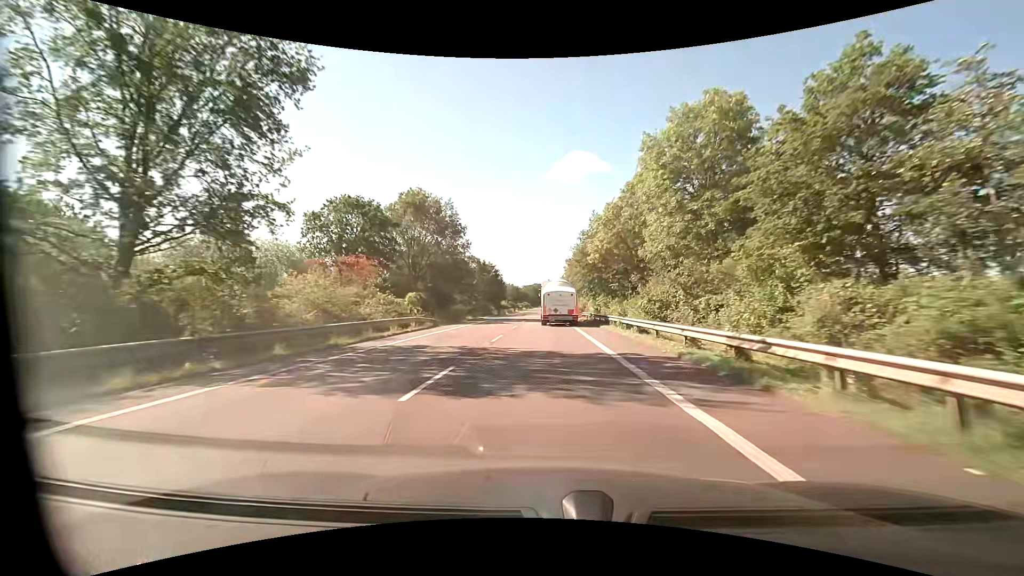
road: primary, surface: asphalt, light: Day
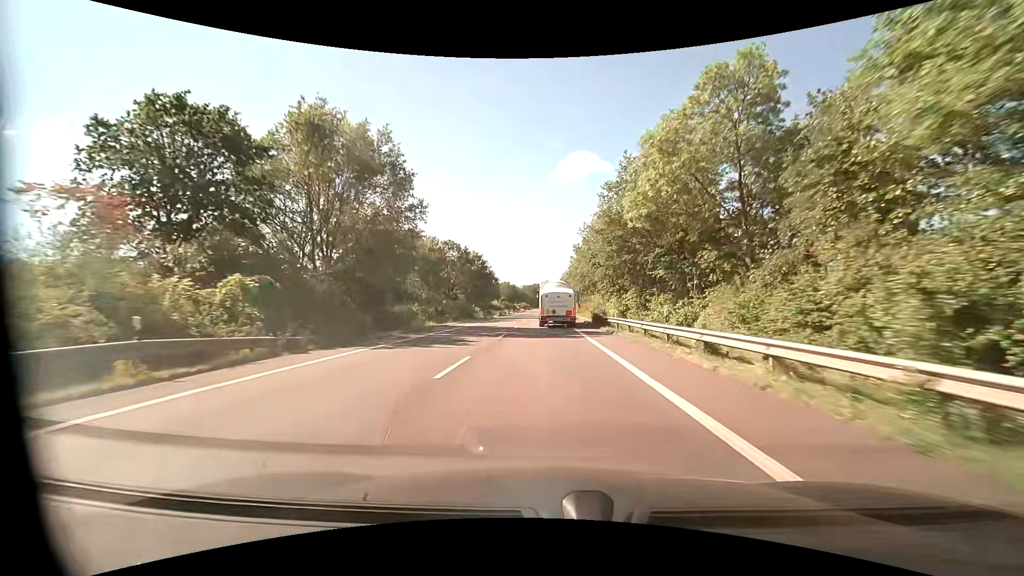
(0.0, +22.0) m; 0°
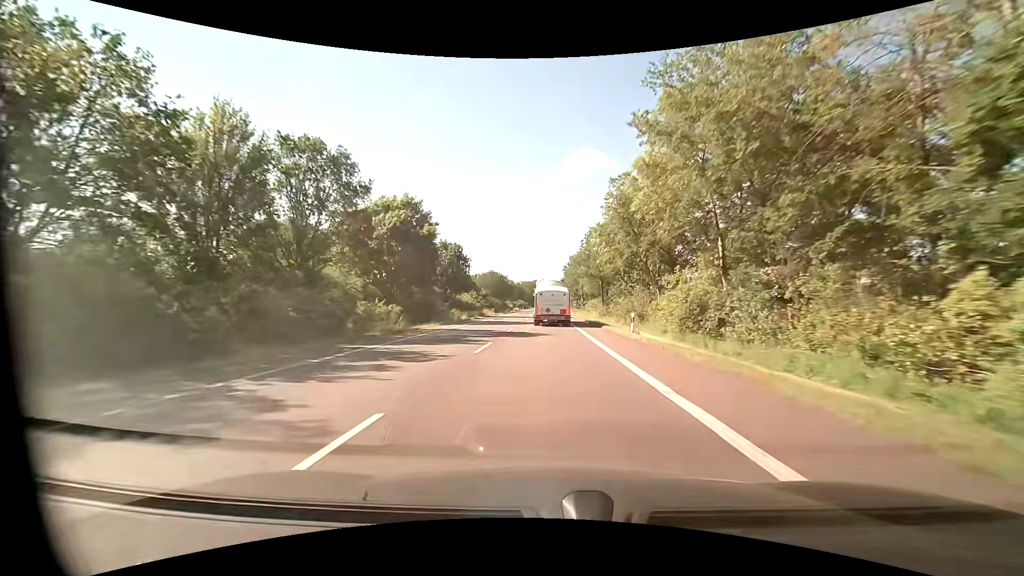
(0.0, +43.8) m; 0°
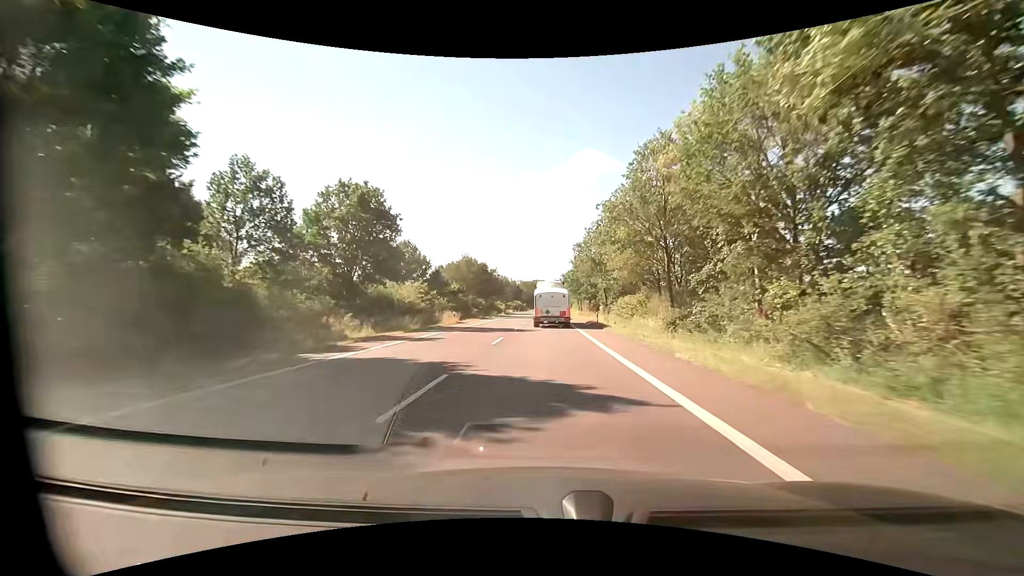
(+0.1, +32.8) m; 0°
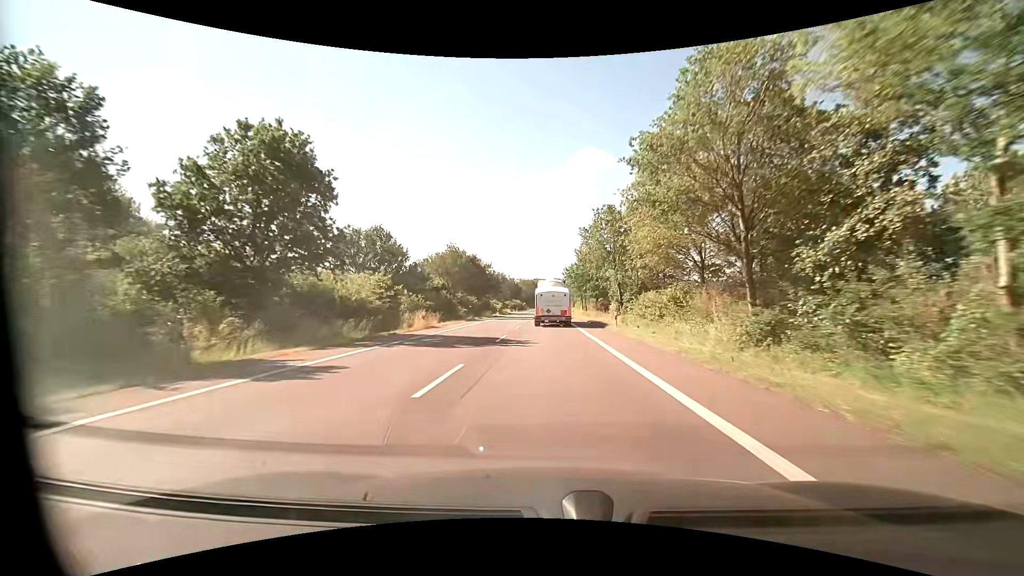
(0.0, +10.9) m; -1°
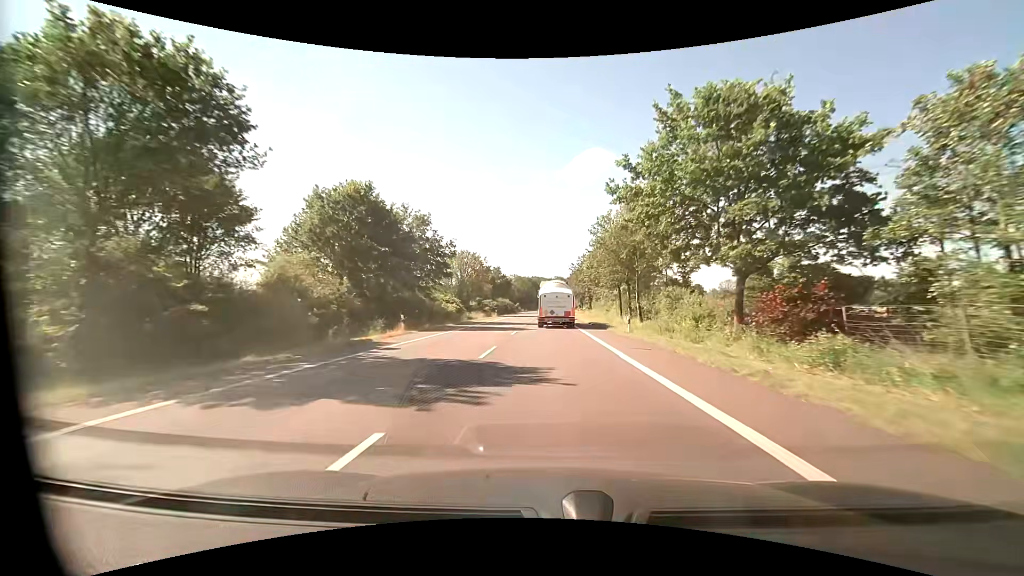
(+0.2, +54.5) m; 0°
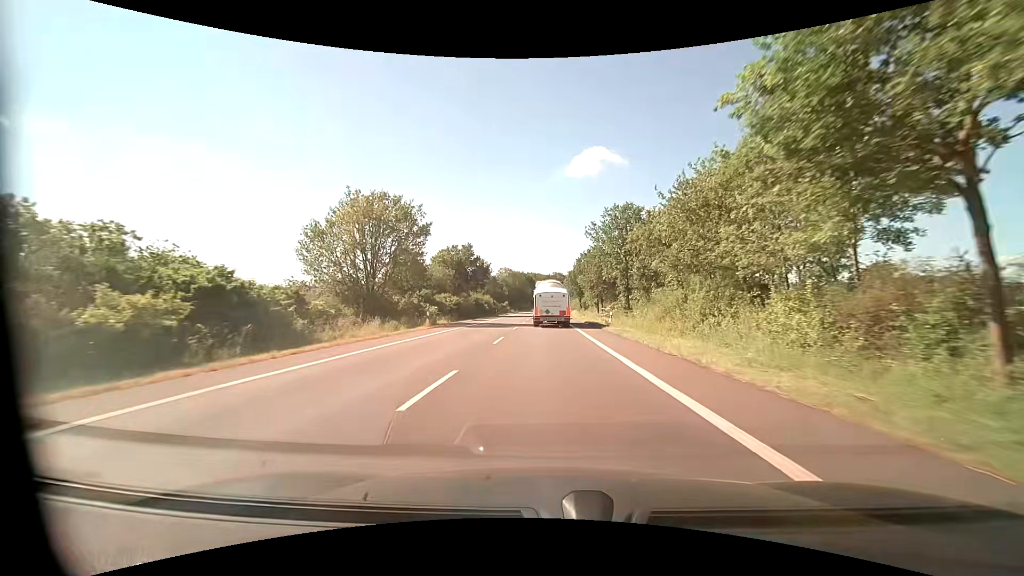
(+0.1, +43.5) m; 0°
(0, +10) (0, +20) (0, +30) (0, +40) (0, +50) (0, +60) (0, +70) (0, +80) (0, +90) (0, +100) m
